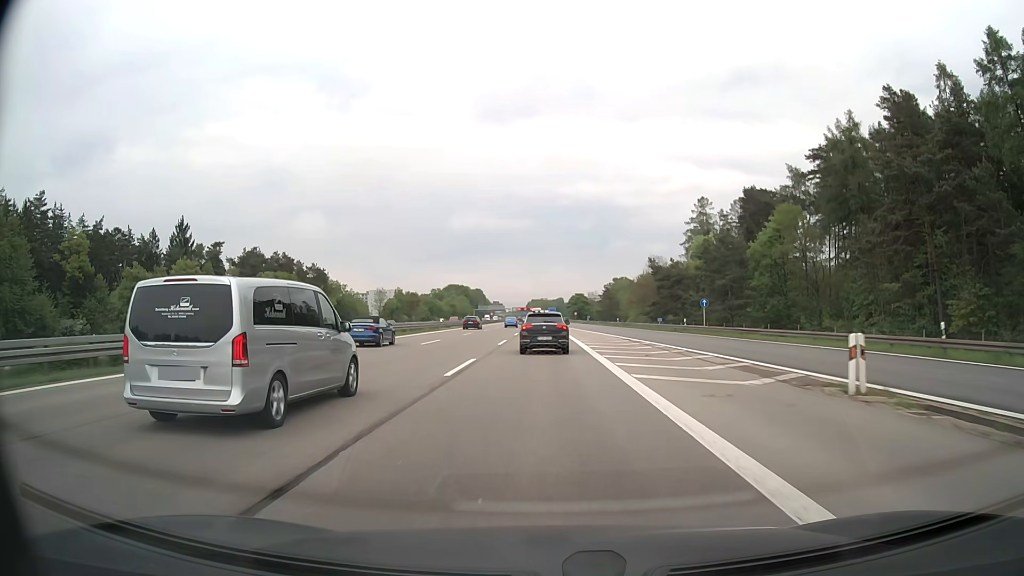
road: motorway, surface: asphalt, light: Day
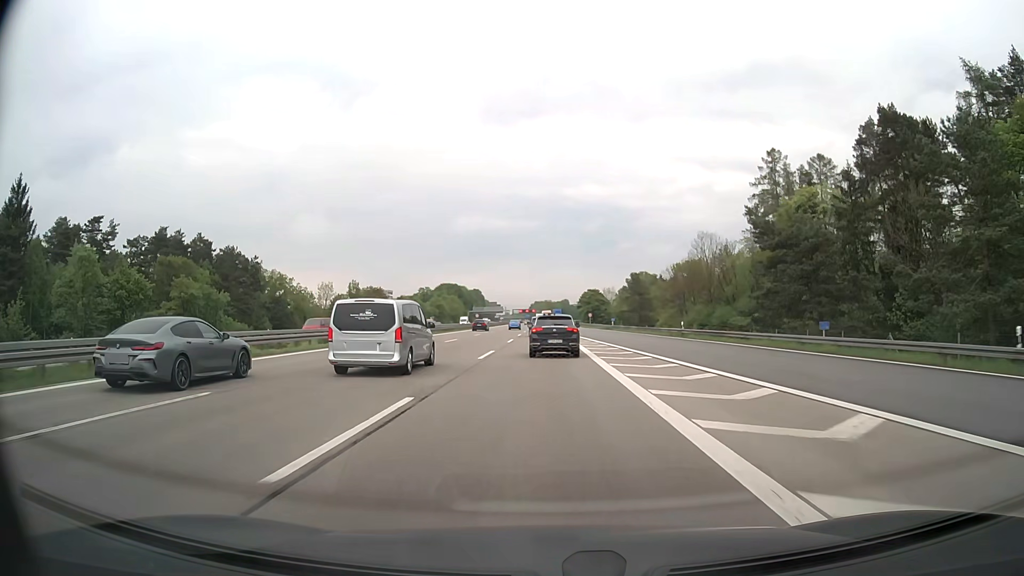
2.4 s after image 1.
(-0.1, +46.3) m; 0°
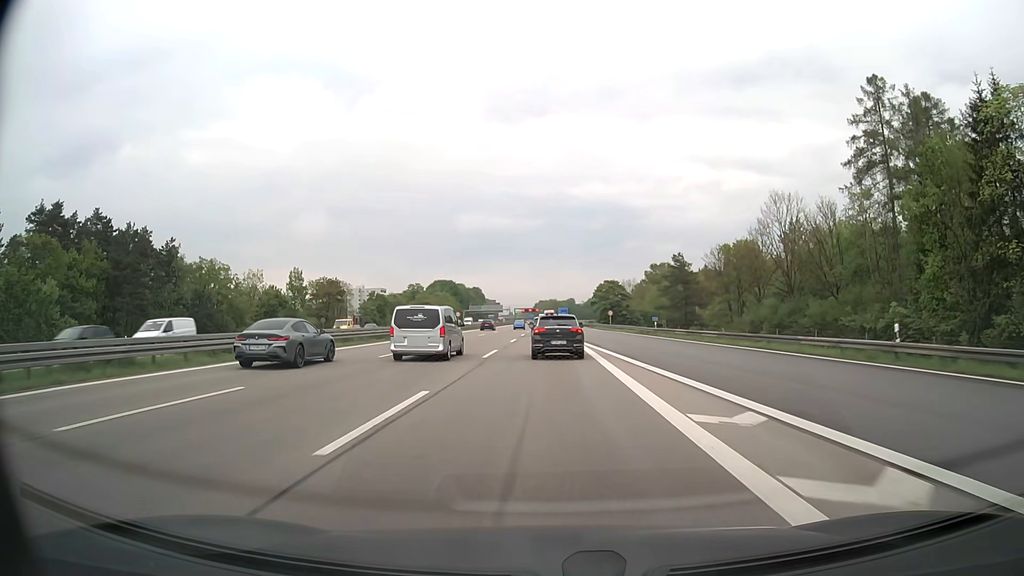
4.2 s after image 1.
(-0.1, +35.0) m; 0°
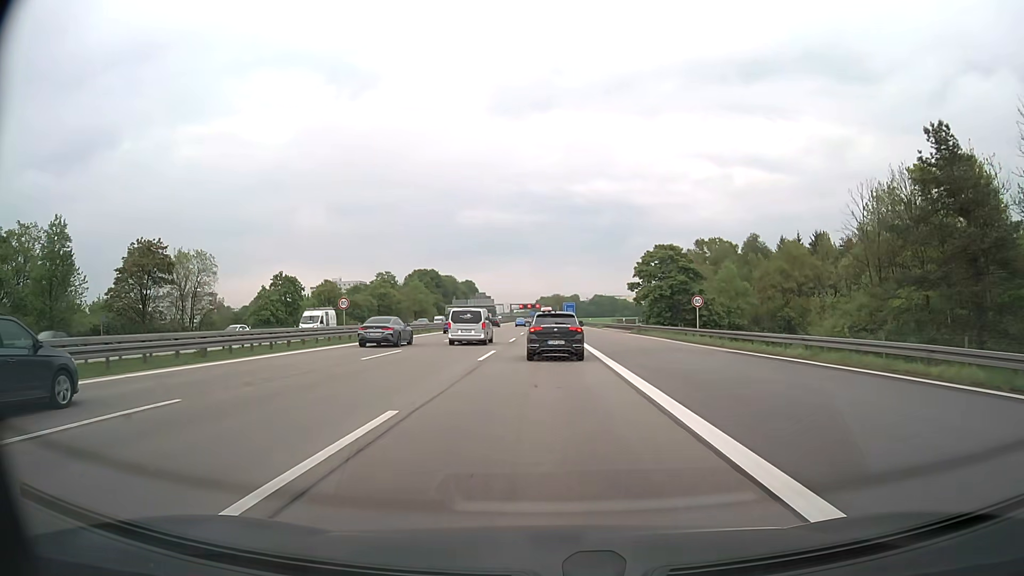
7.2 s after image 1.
(-0.3, +57.2) m; 0°
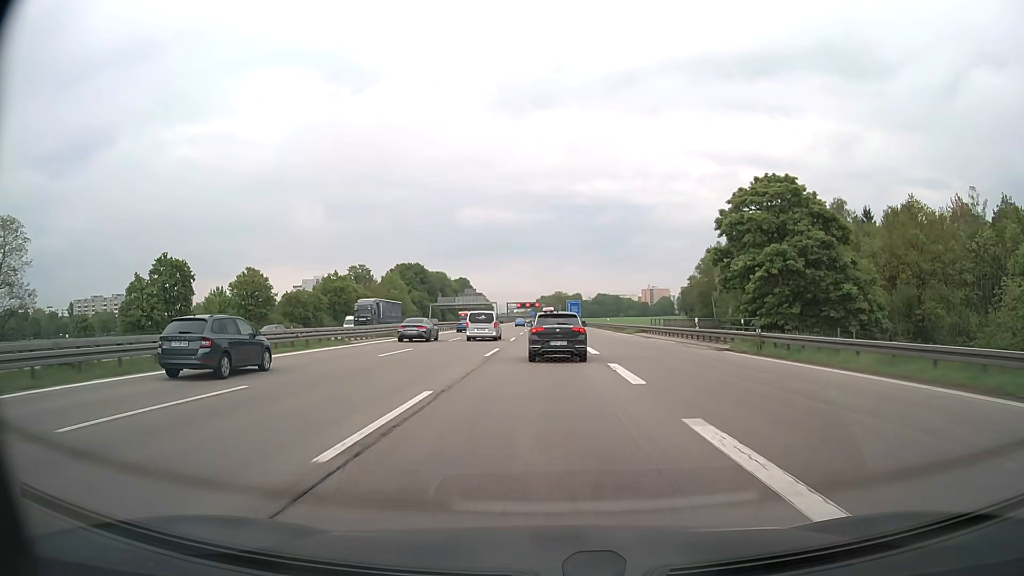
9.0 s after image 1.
(0.0, +33.4) m; 0°
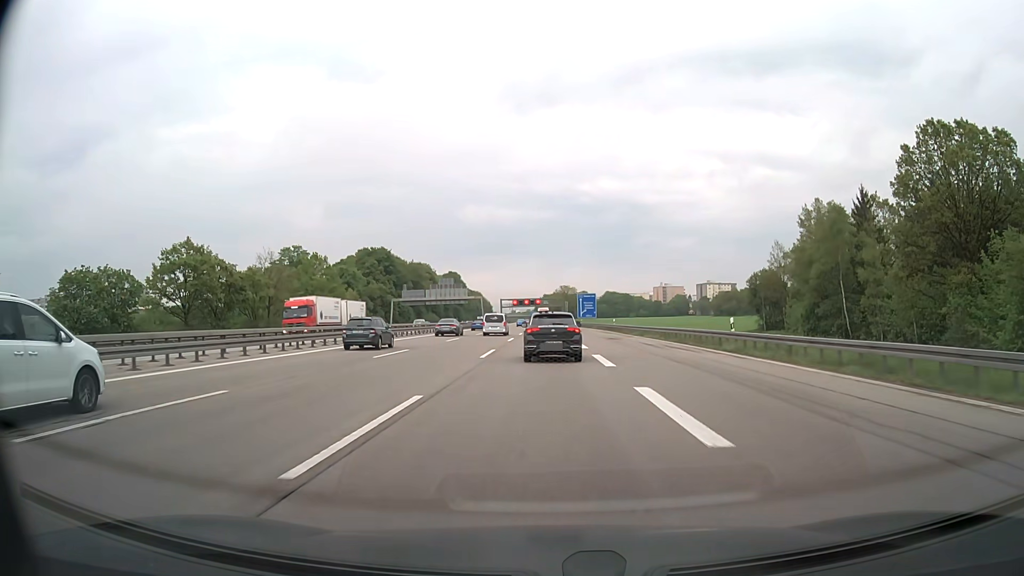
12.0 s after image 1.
(0.0, +55.0) m; 0°
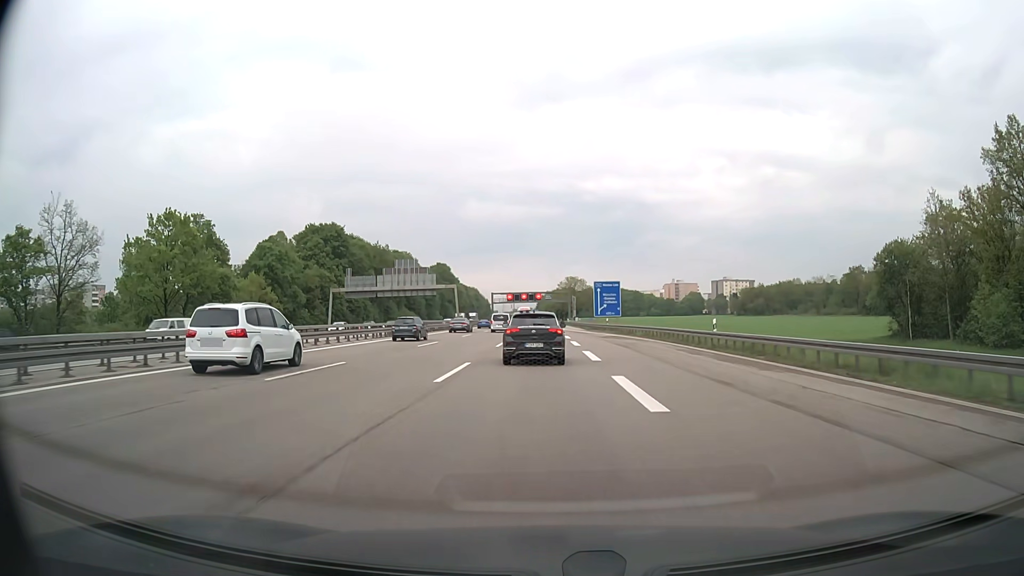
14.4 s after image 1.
(0.0, +45.4) m; 0°
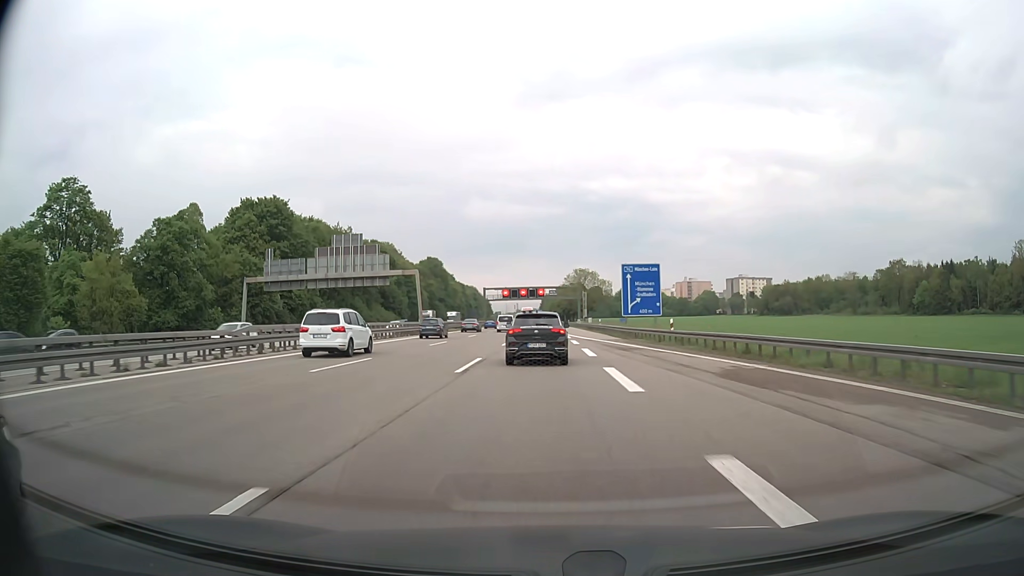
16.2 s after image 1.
(-0.2, +33.6) m; -1°
(0, +10) (0, +20) (0, +30) (0, +40) (0, +50) (0, +60) (0, +70) (0, +80) (0, +90) (0, +100) m
